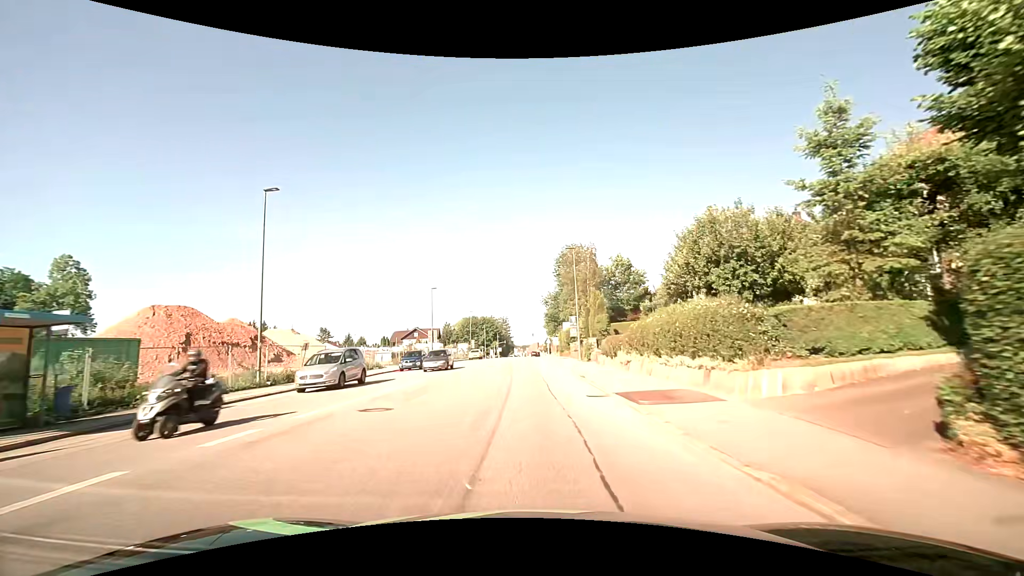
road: tertiary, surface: asphalt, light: Day
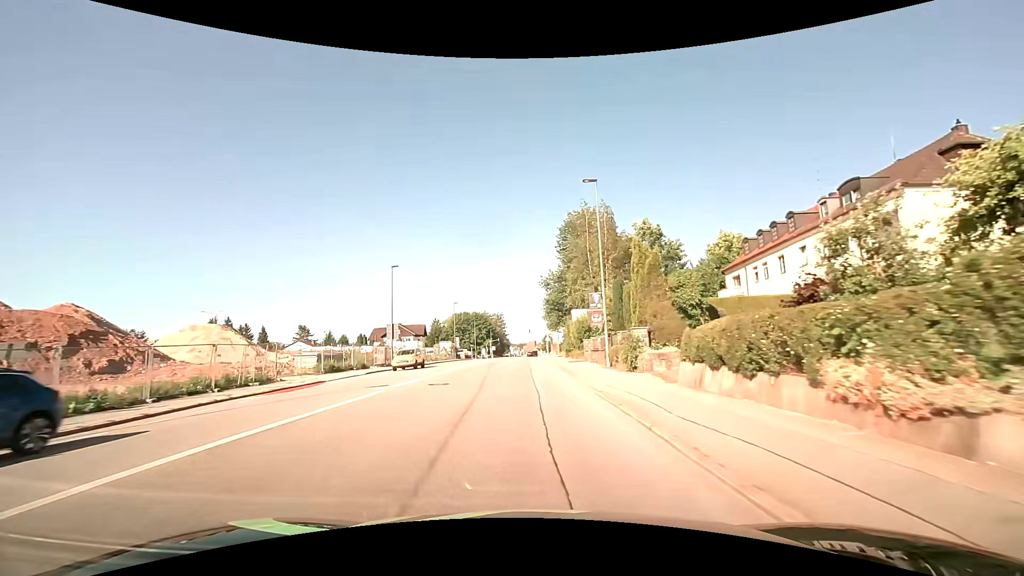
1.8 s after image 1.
(+0.2, +18.6) m; 0°
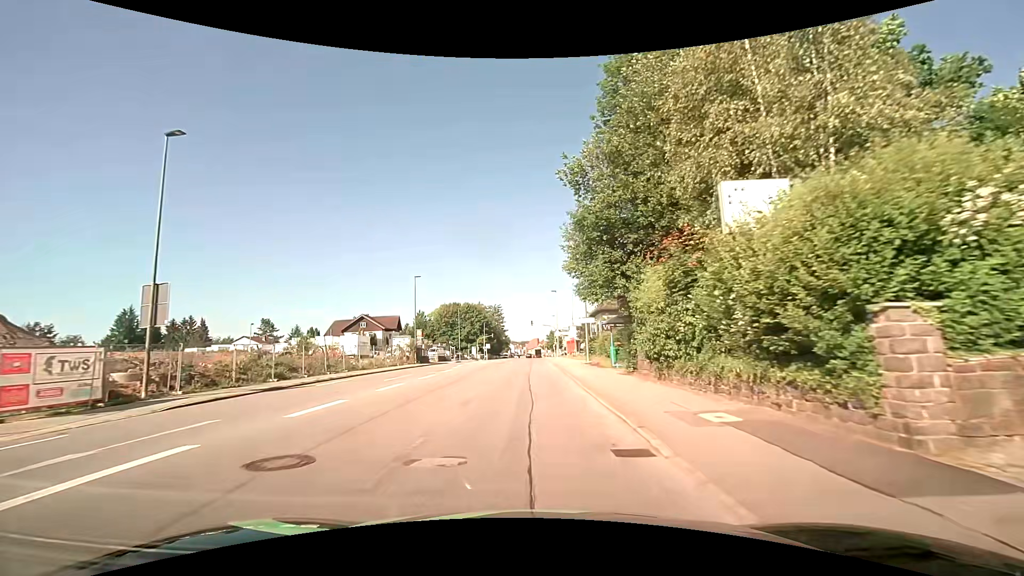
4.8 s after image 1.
(-0.1, +33.1) m; 0°
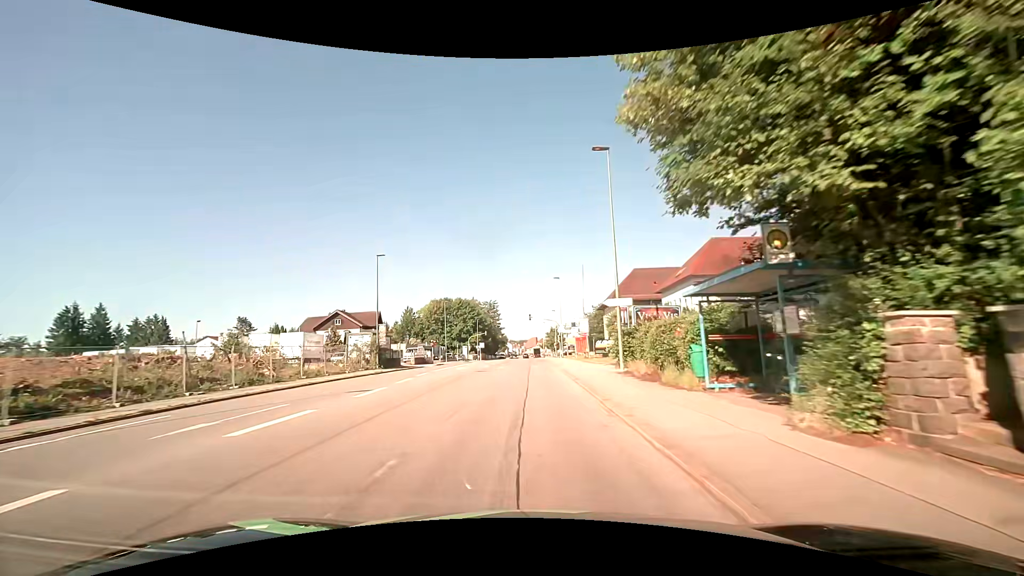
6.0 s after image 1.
(0.0, +13.9) m; 0°
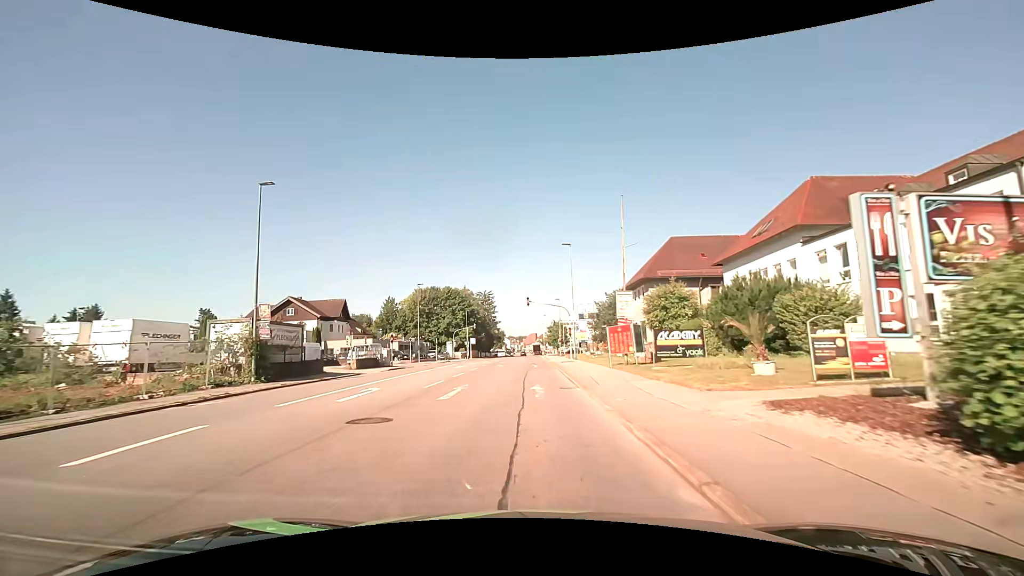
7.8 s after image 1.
(+0.1, +19.5) m; 0°
